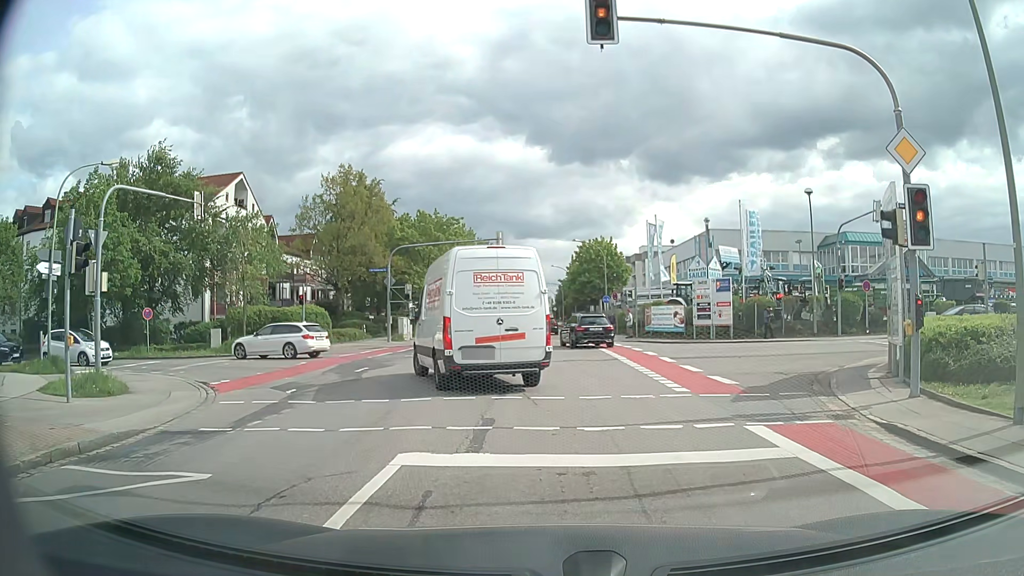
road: tertiary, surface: asphalt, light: Day
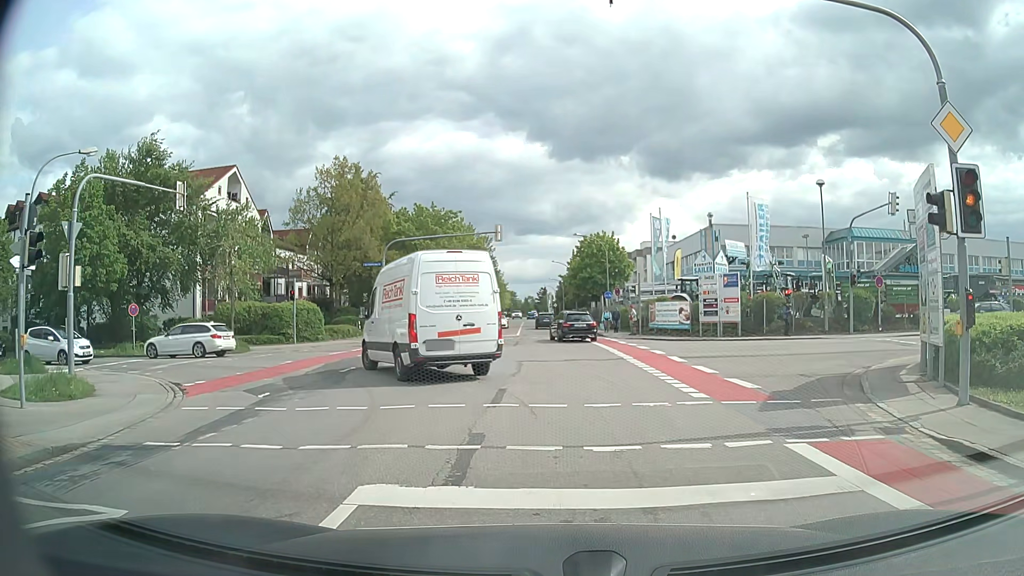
(0.0, +1.4) m; -1°
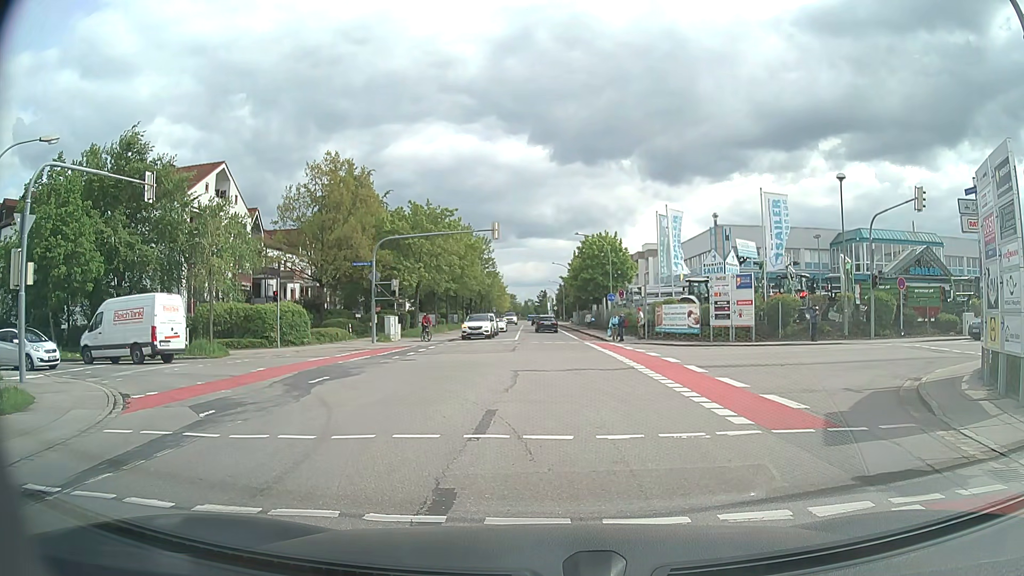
(+0.1, +2.3) m; +1°
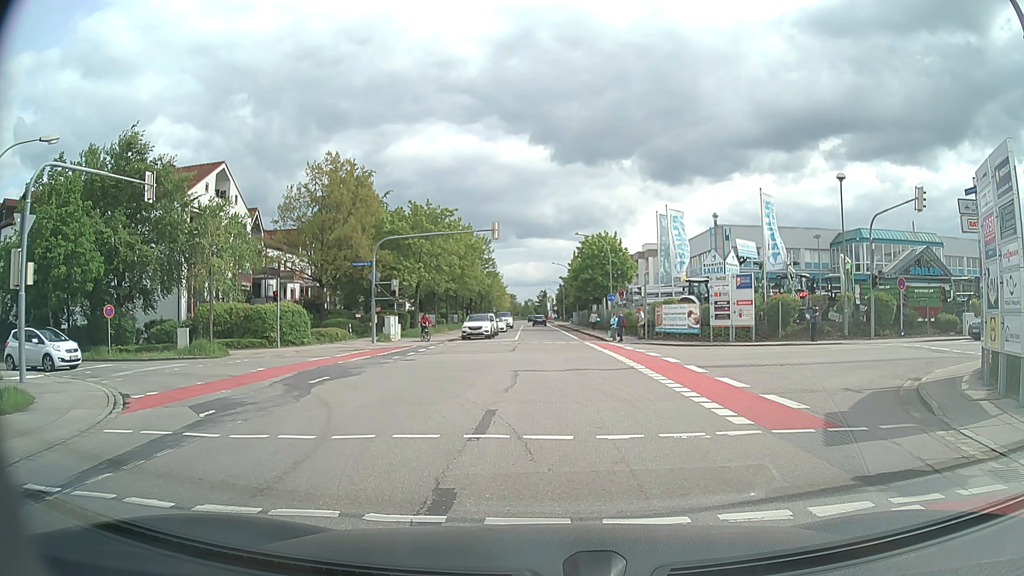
(0.0, 0.0) m; 0°
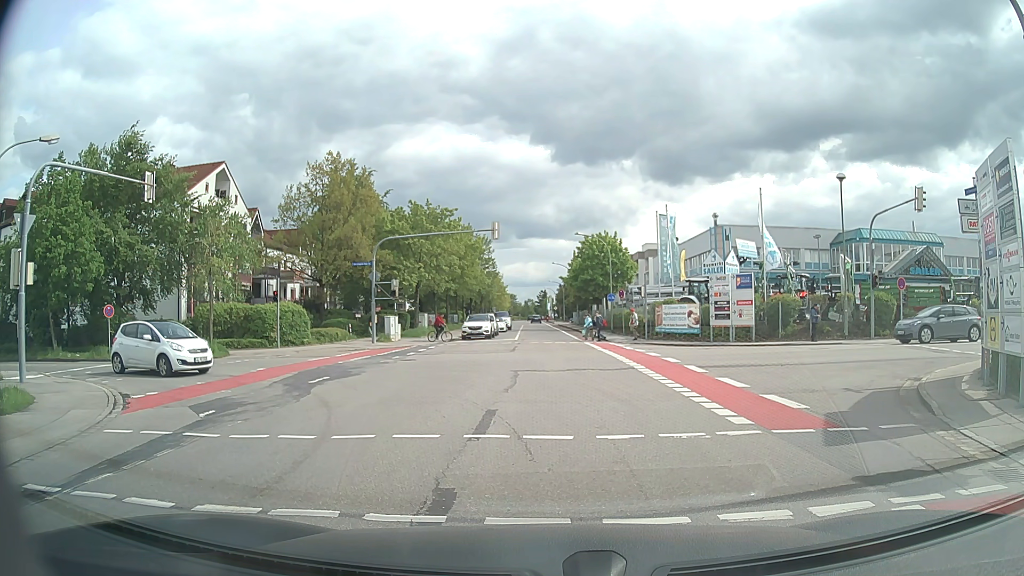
(0.0, 0.0) m; 0°
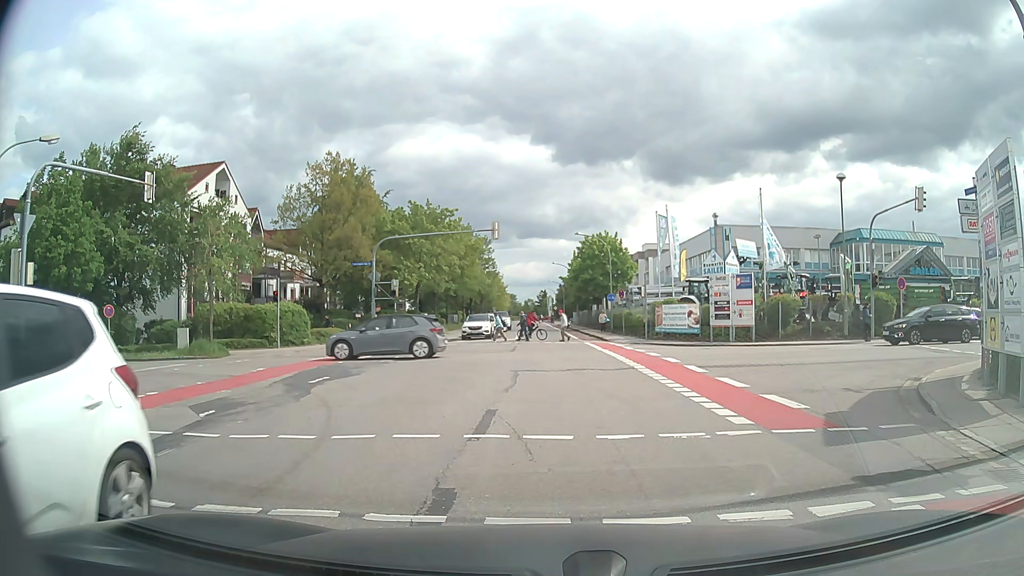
(0.0, 0.0) m; 0°
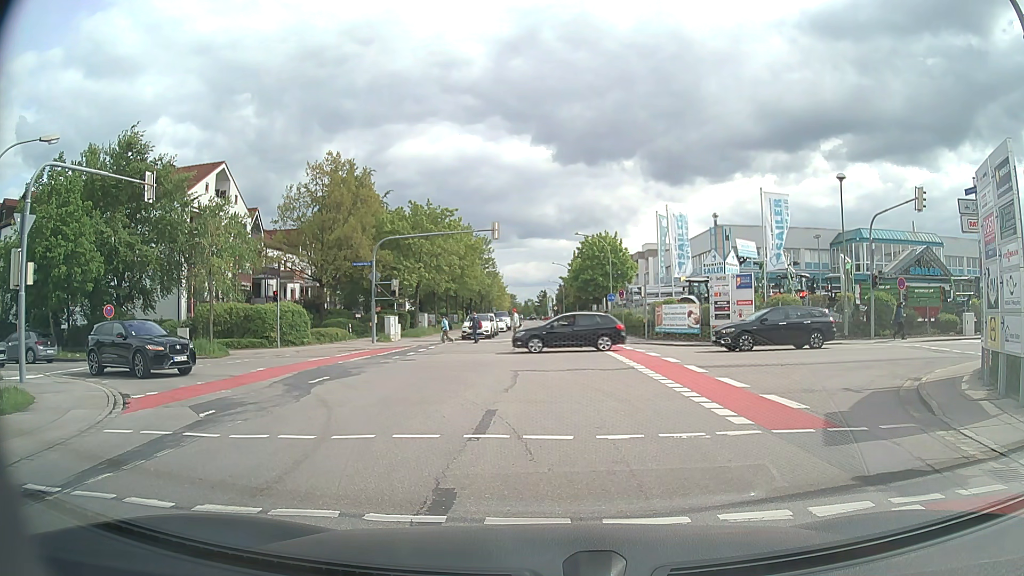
(0.0, 0.0) m; 0°
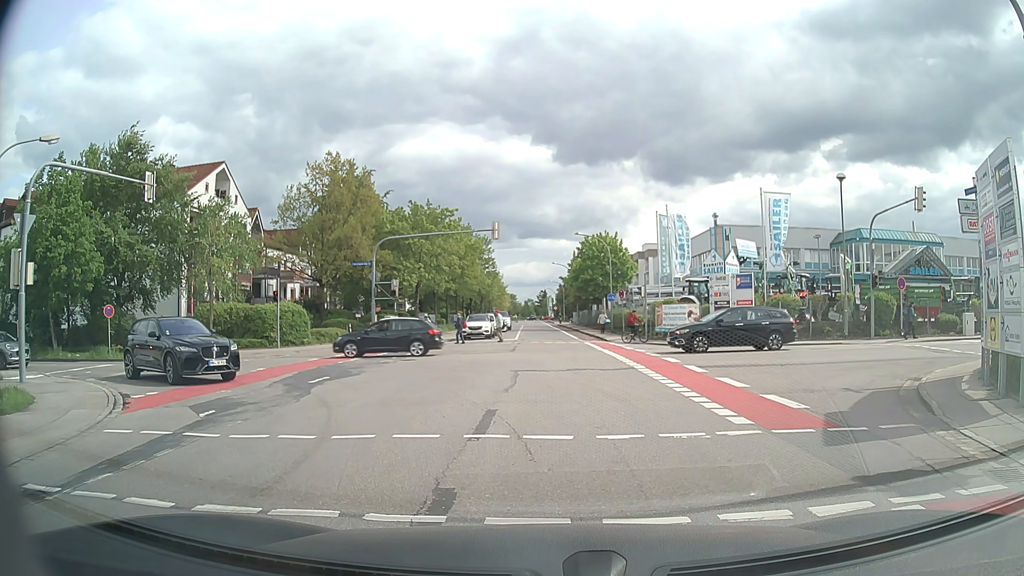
(0.0, 0.0) m; 0°
